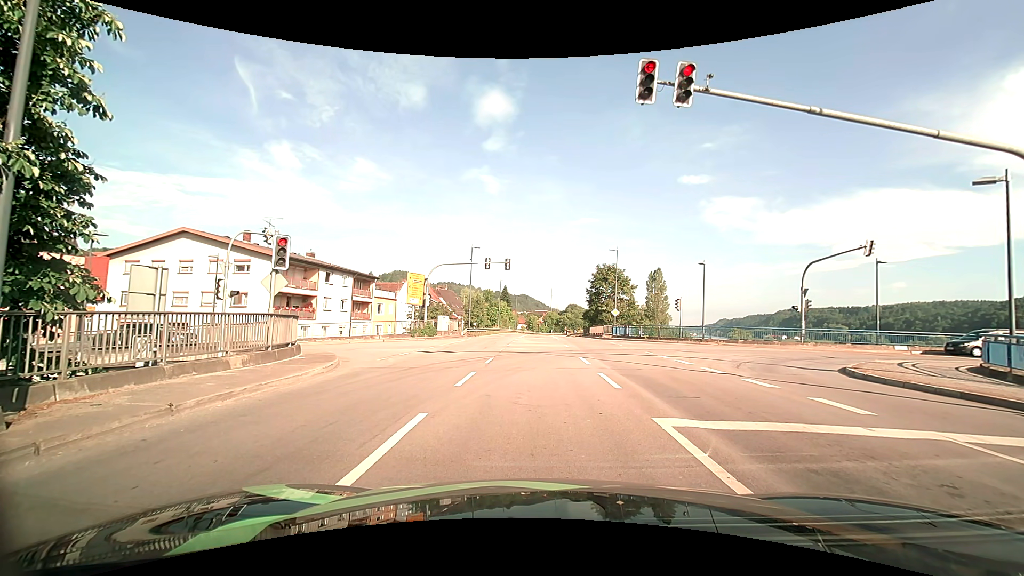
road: primary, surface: asphalt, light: Day
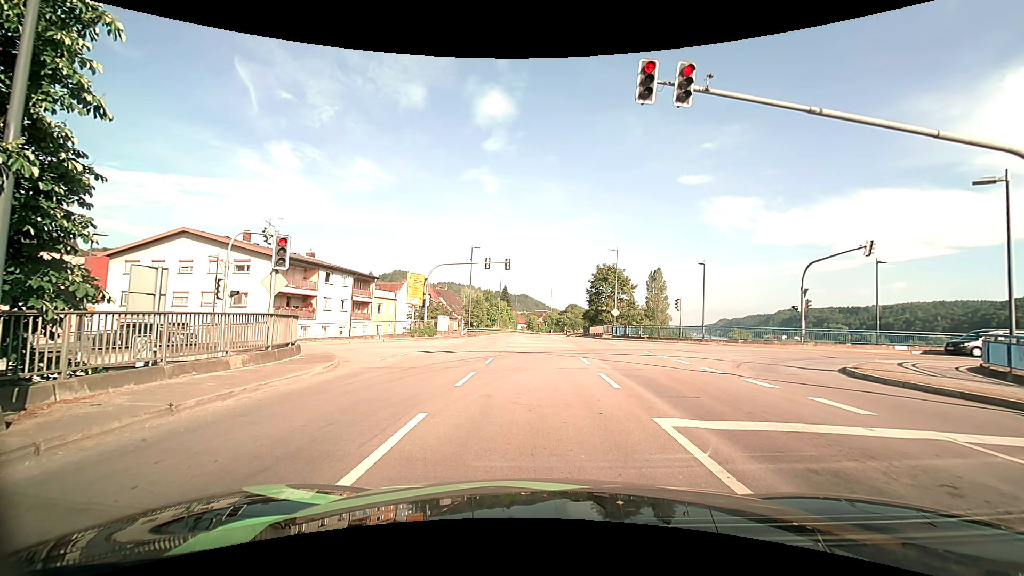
(0.0, 0.0) m; 0°
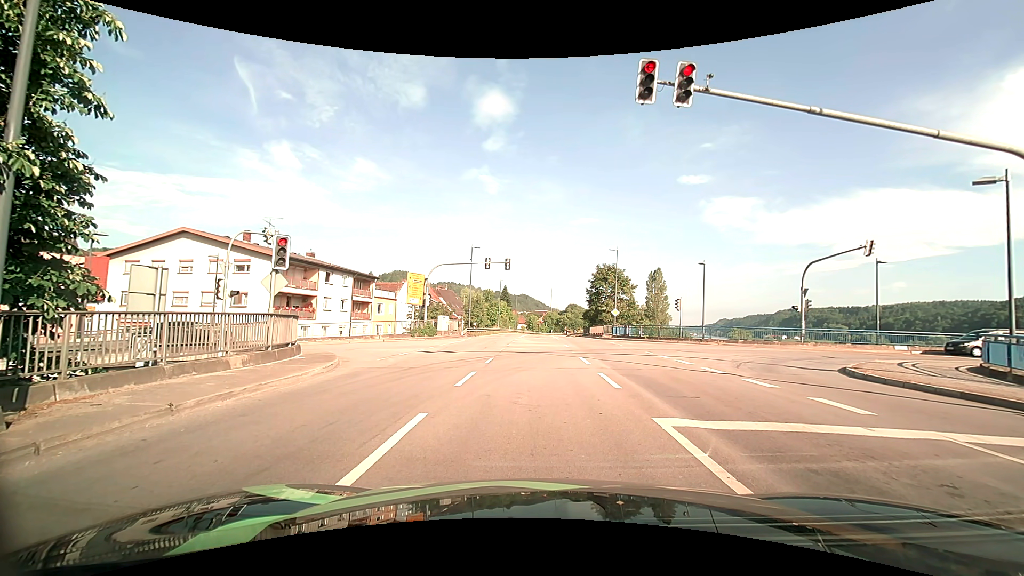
(0.0, 0.0) m; 0°
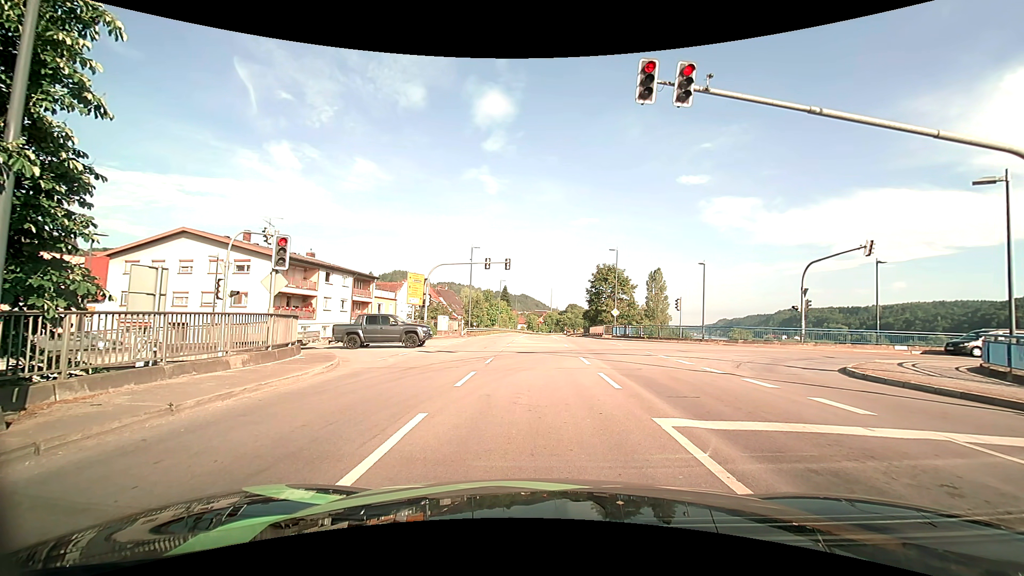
(0.0, 0.0) m; 0°
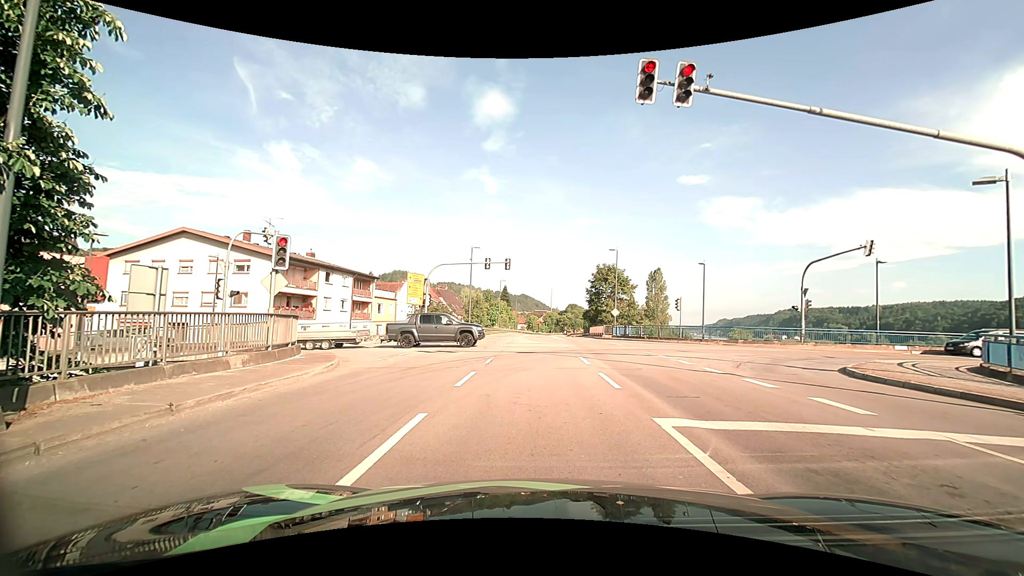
(0.0, 0.0) m; 0°
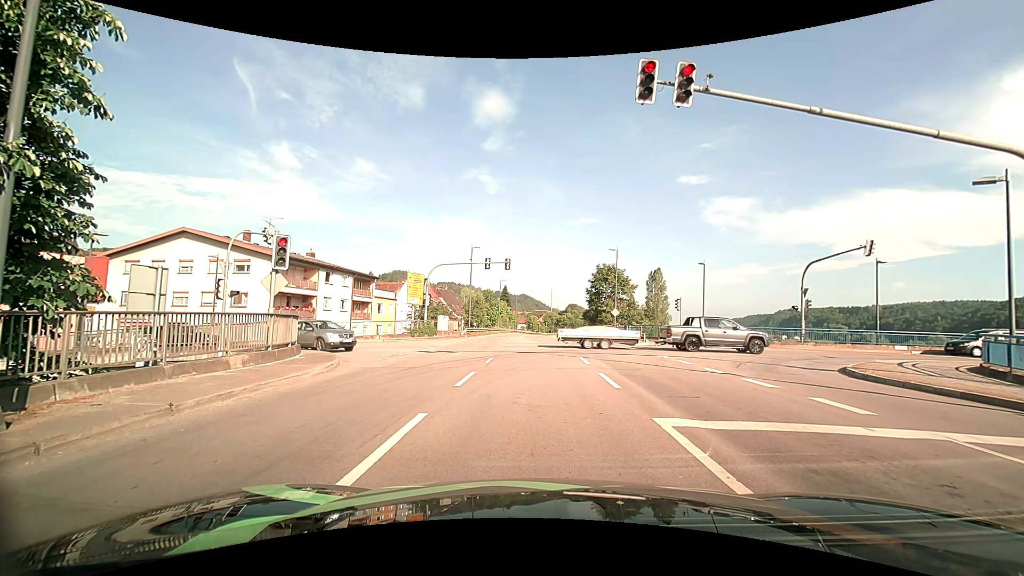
(0.0, 0.0) m; 0°
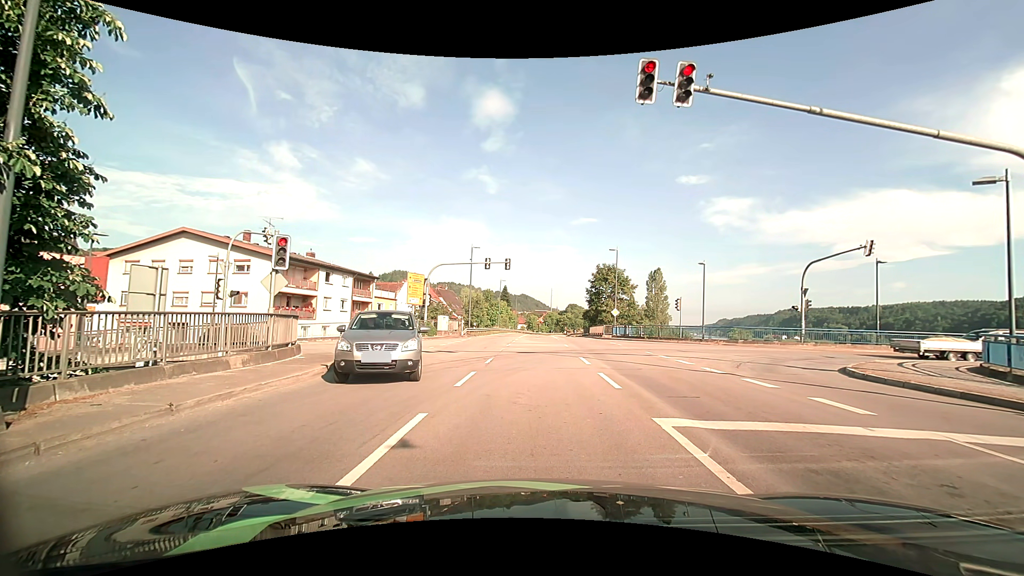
(0.0, 0.0) m; 0°
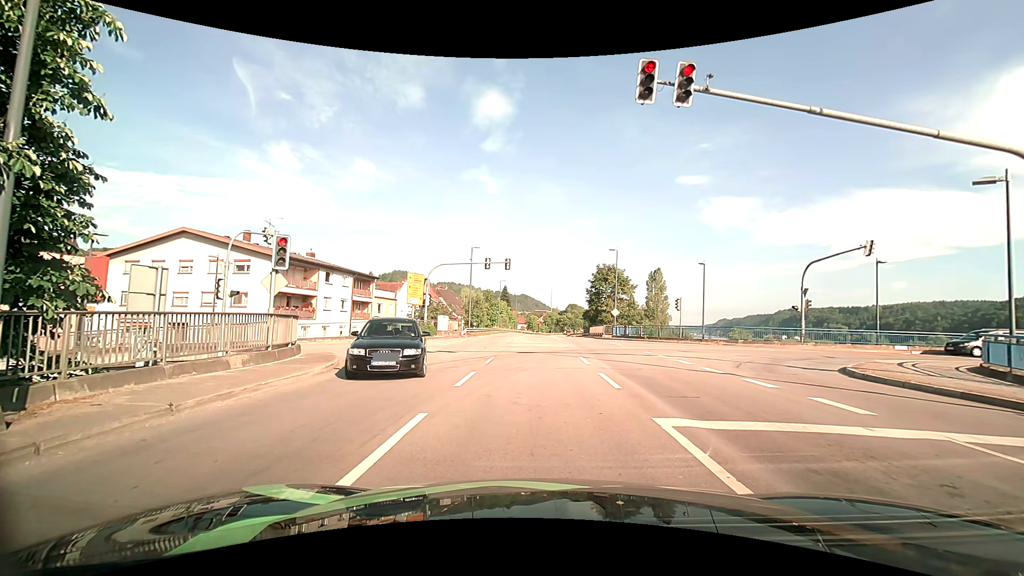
(0.0, 0.0) m; 0°
